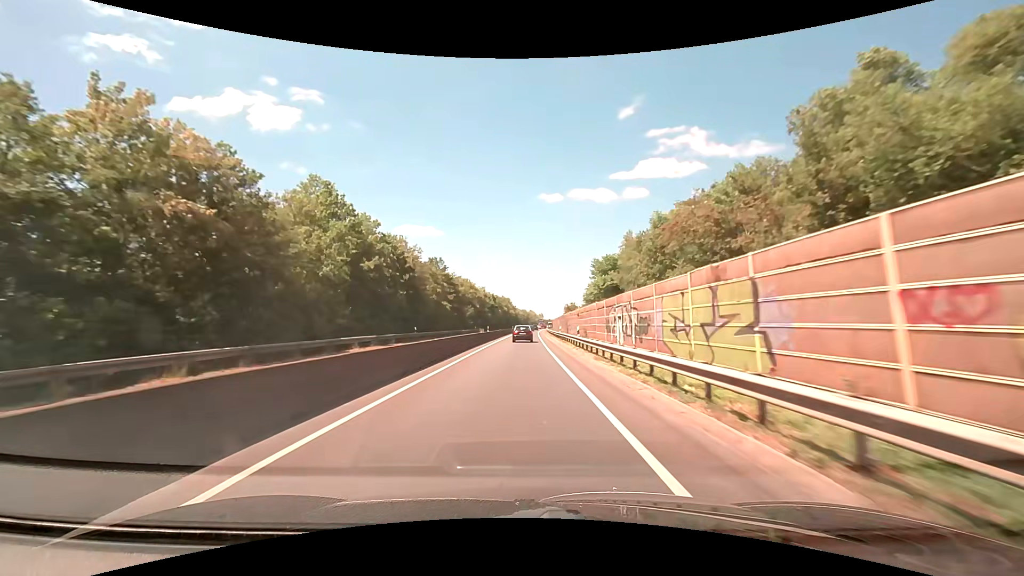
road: trunk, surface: asphalt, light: Day
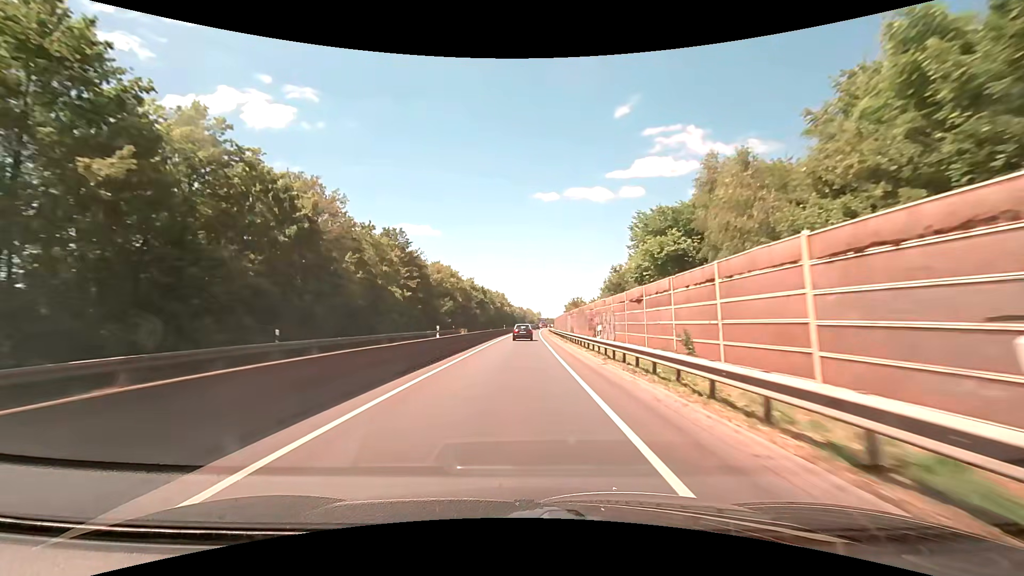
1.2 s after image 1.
(+0.2, +26.1) m; +1°
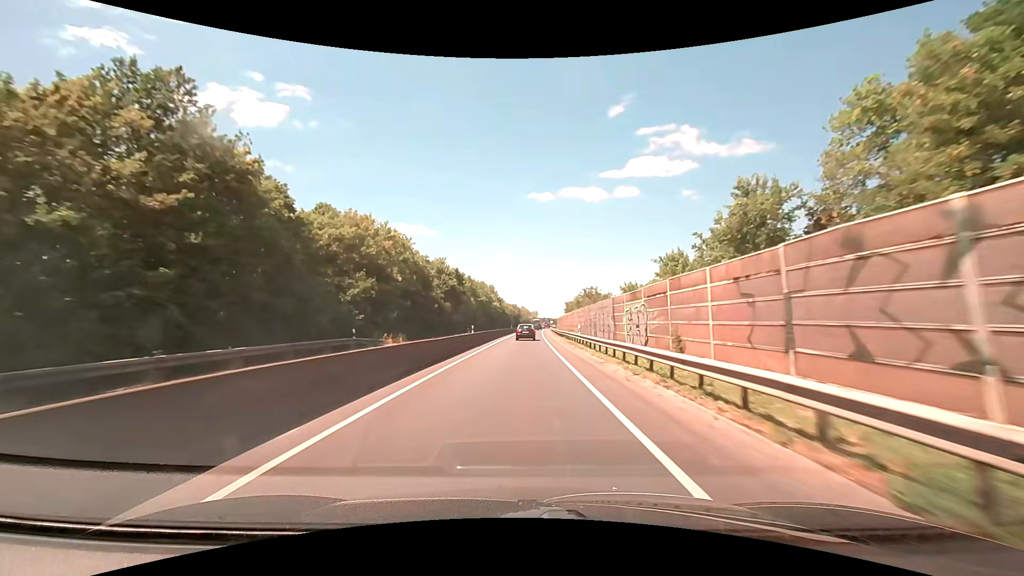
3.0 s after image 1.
(+0.2, +39.2) m; +1°
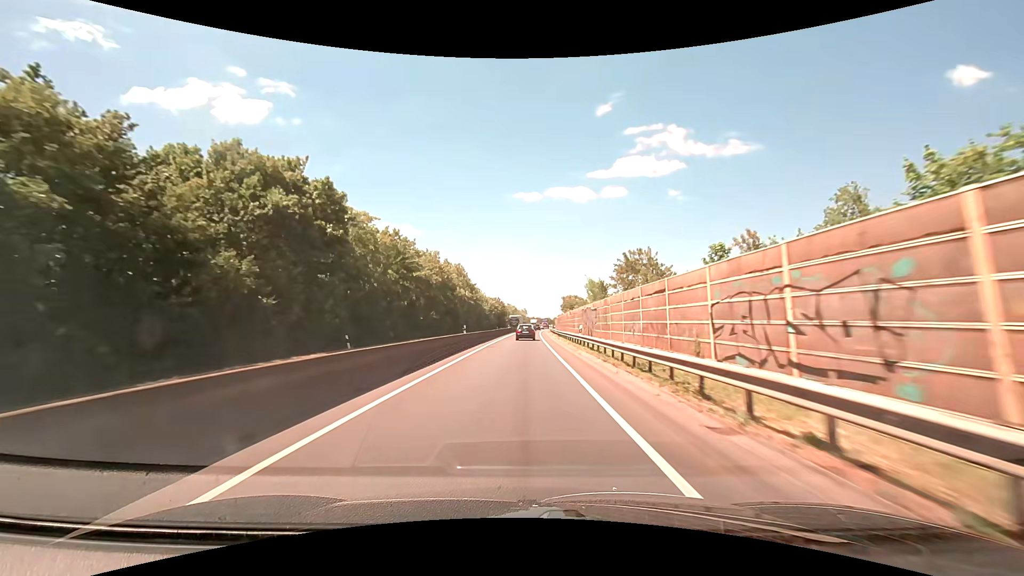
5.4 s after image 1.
(+0.6, +52.6) m; +1°
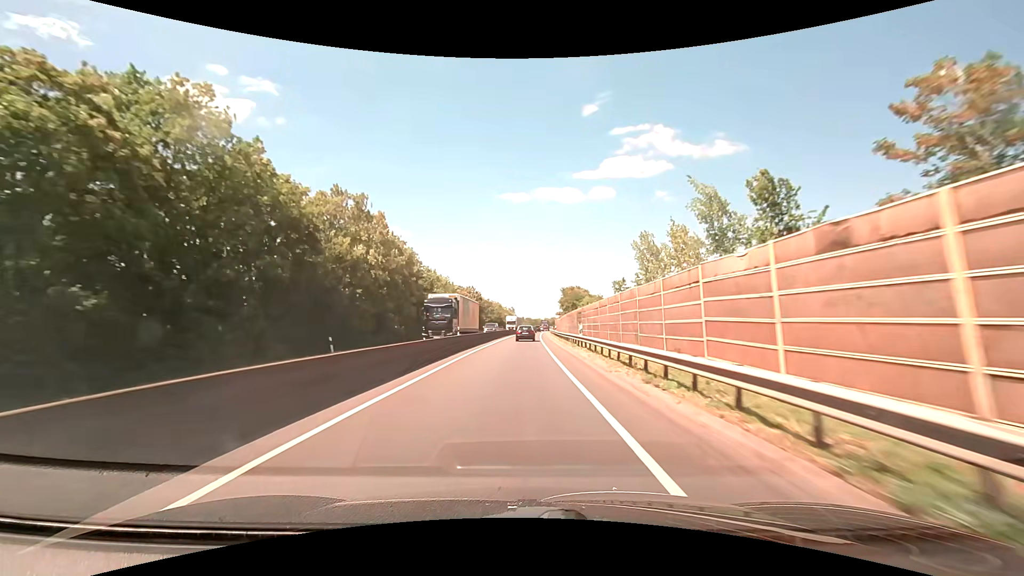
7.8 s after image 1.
(+0.5, +52.1) m; +1°
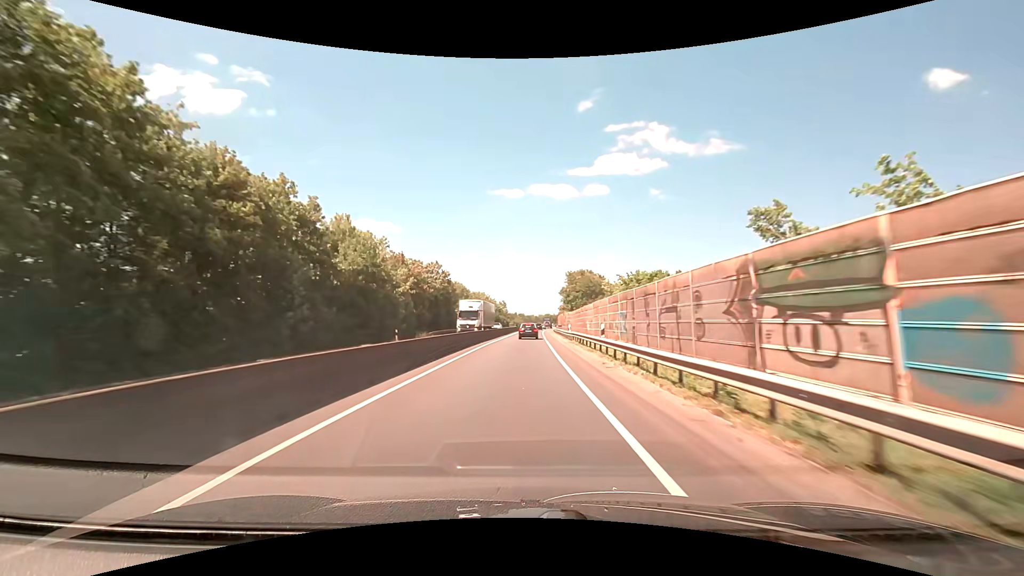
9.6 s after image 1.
(+0.2, +39.0) m; +1°
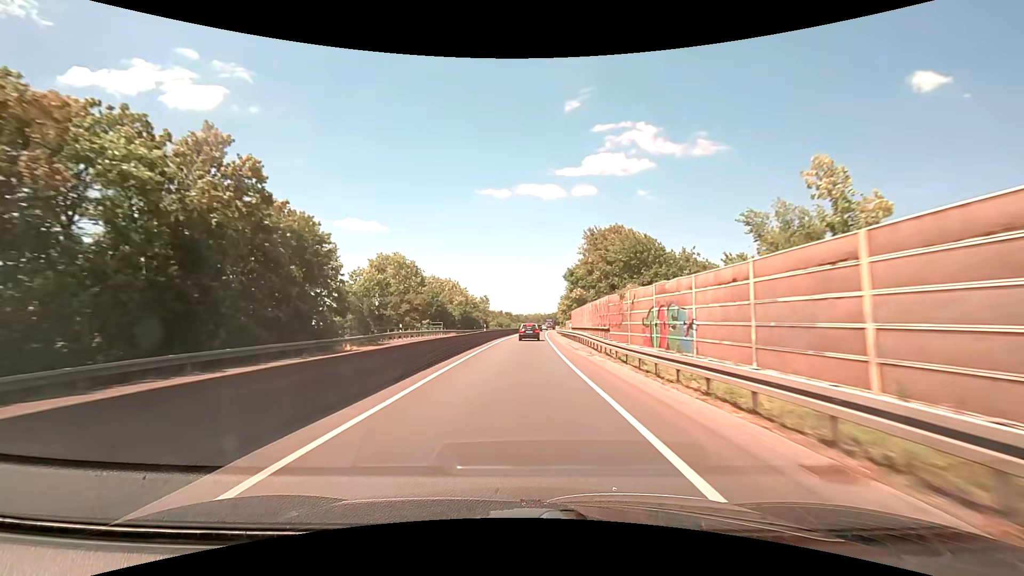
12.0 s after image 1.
(+0.7, +51.2) m; +1°
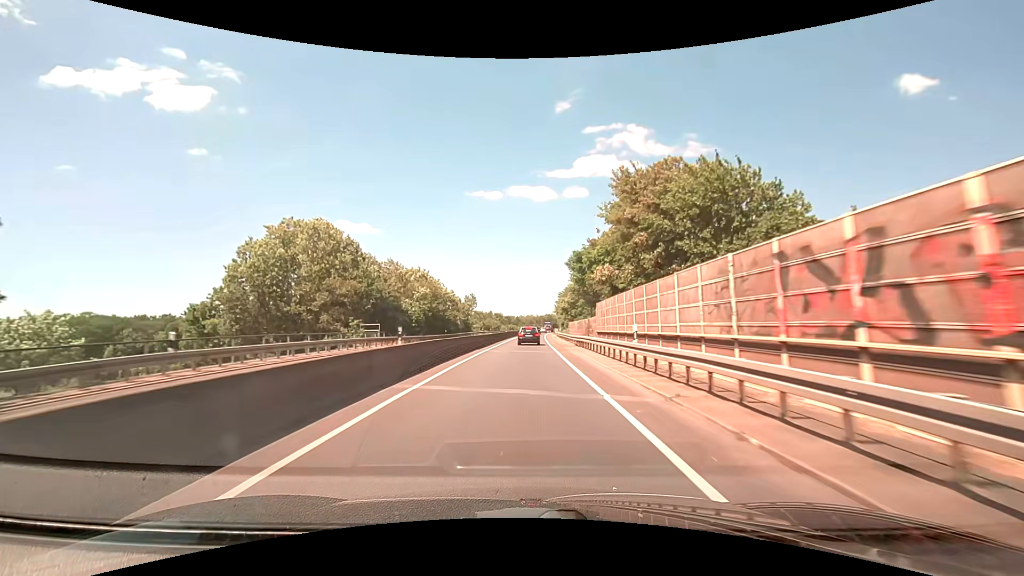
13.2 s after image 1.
(+0.2, +25.1) m; +1°
(0, +10) (0, +20) (0, +30) (0, +40) (+1, +50) (+1, +60) (+1, +70) (+2, +80) (+2, +90) (+3, +100) m
